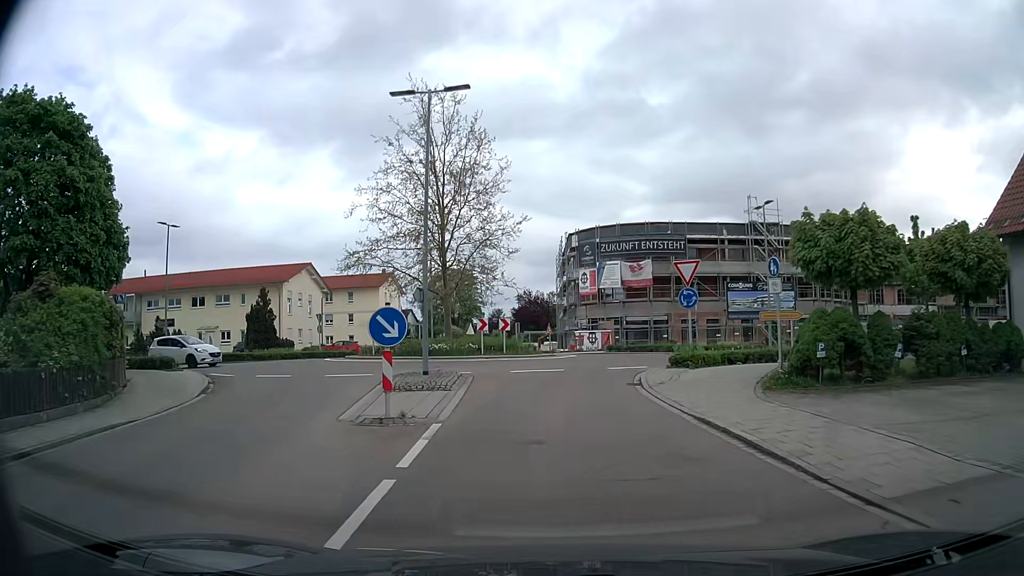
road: tertiary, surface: asphalt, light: Day
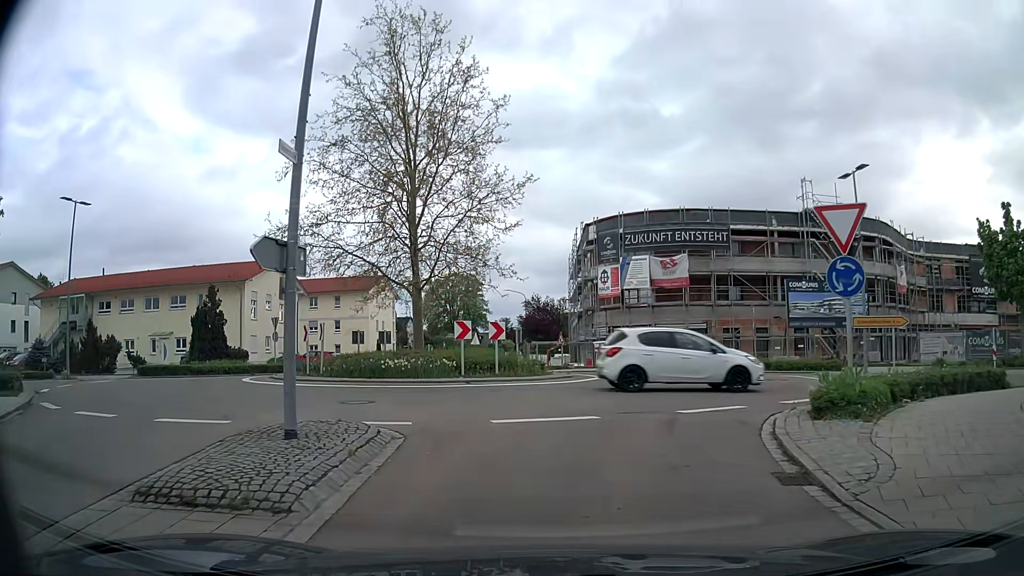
(-0.1, +9.7) m; -1°
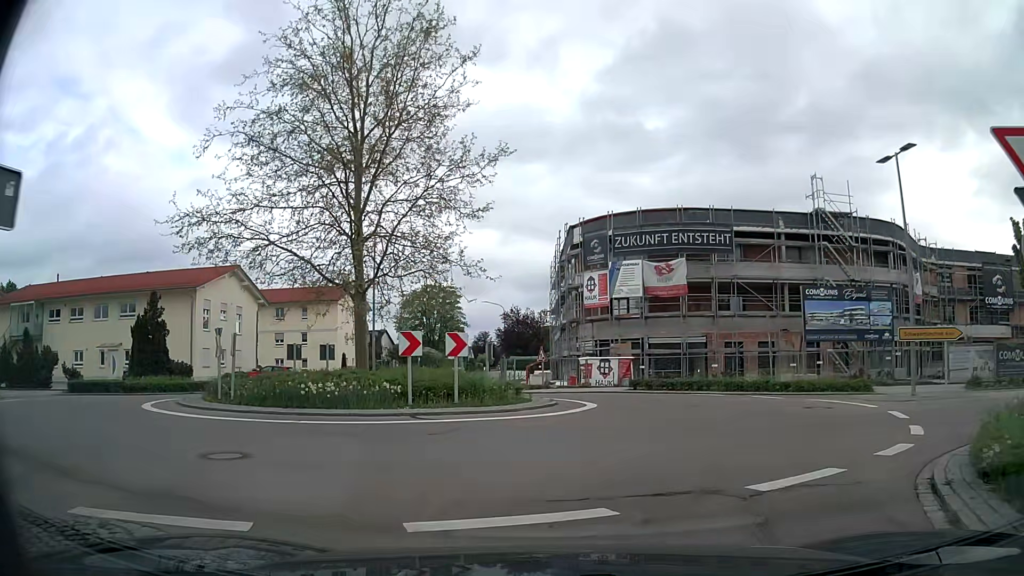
(0.0, +4.9) m; +2°
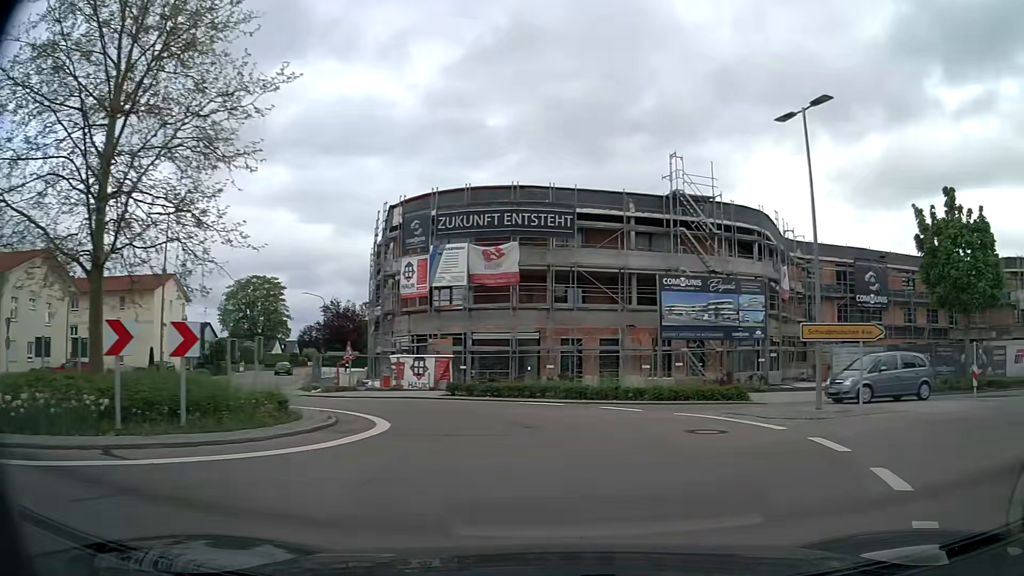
(+0.4, +5.0) m; +13°
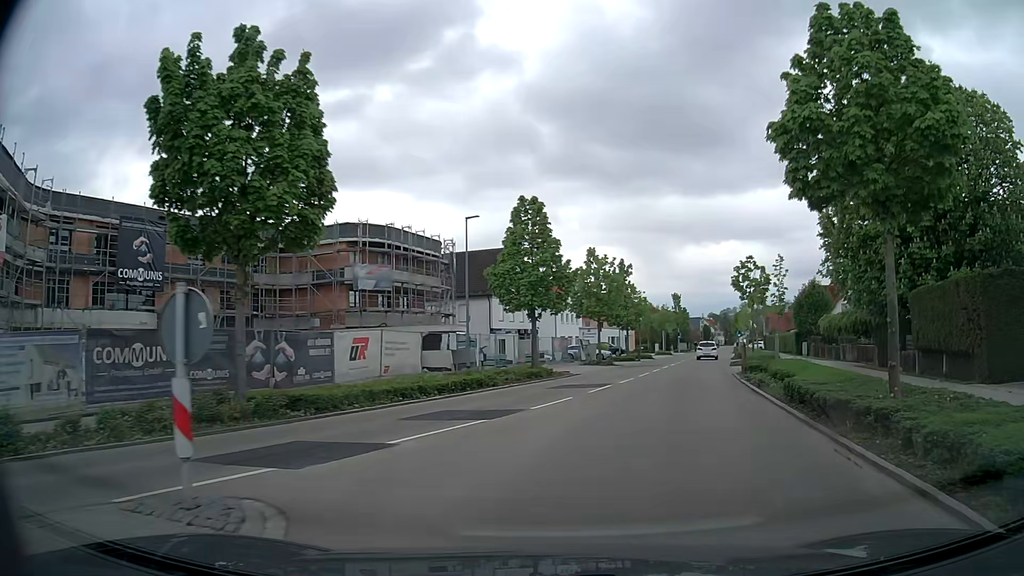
(+9.3, +13.5) m; +58°
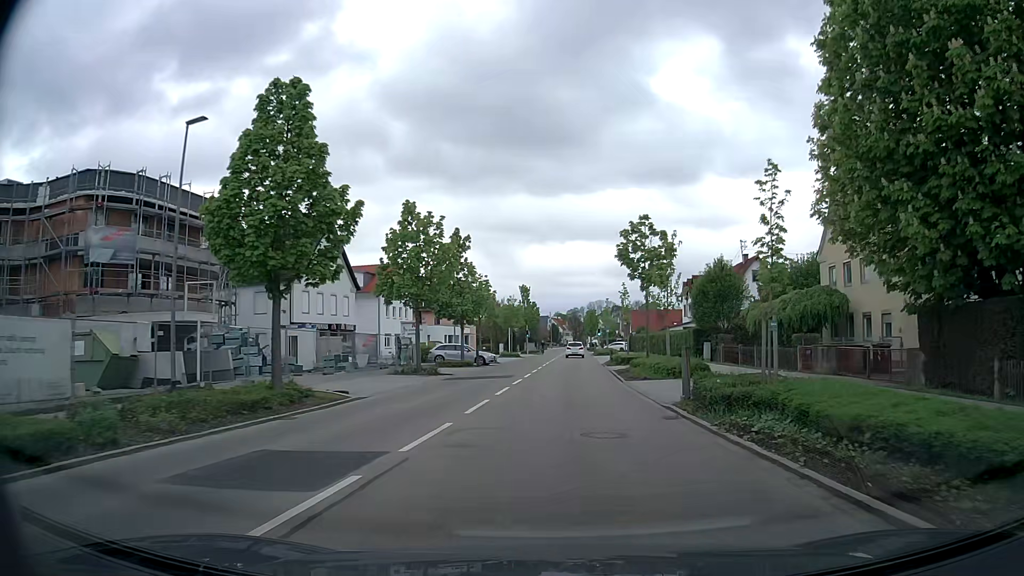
(+2.0, +15.3) m; +13°
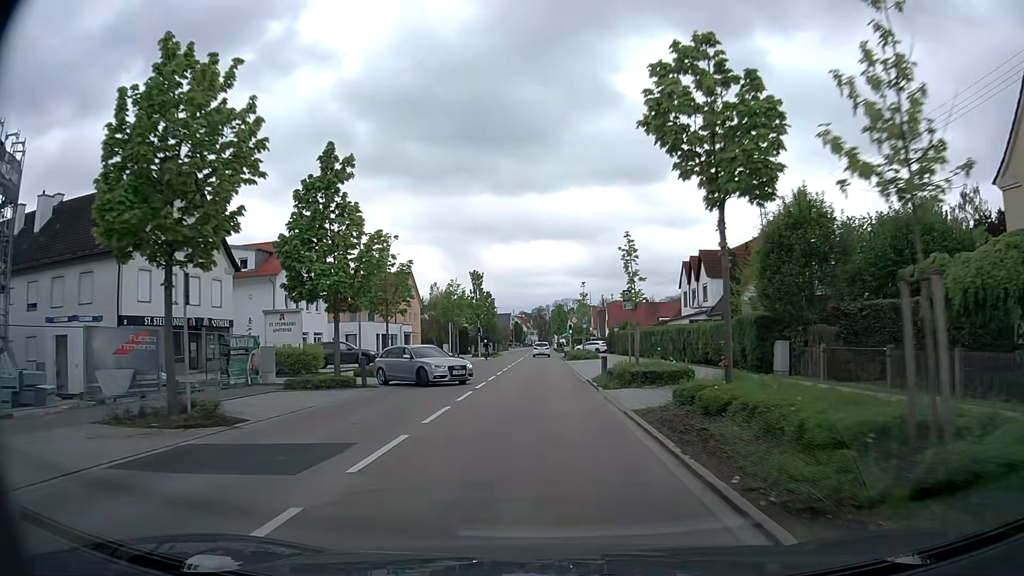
(+0.8, +19.6) m; +3°
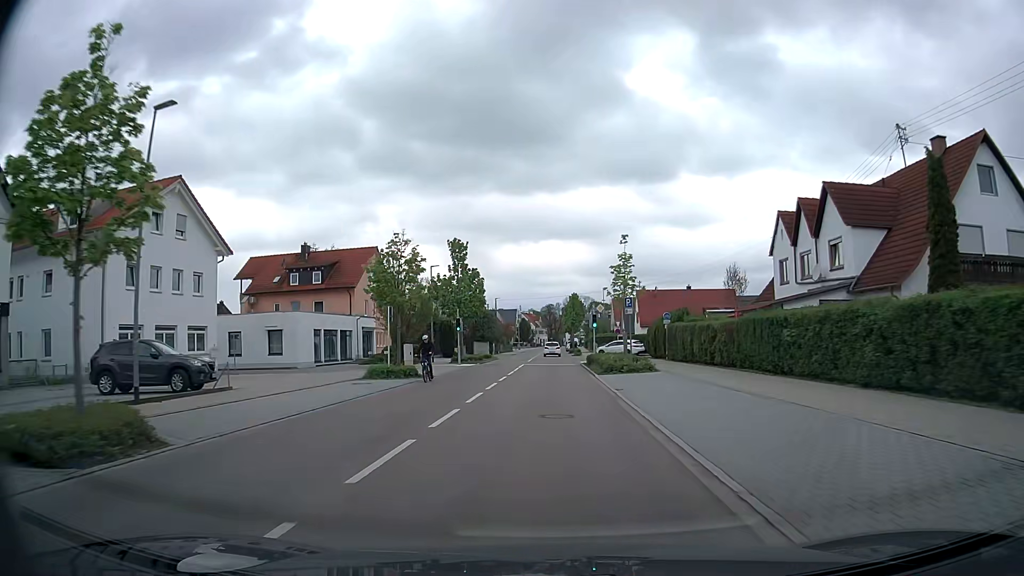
(-0.1, +23.4) m; -1°
(0, +10) (0, +20) (0, +30) (0, +40) (0, +50) (0, +60) (0, +70) (0, +80) (0, +90) (0, +100) m
